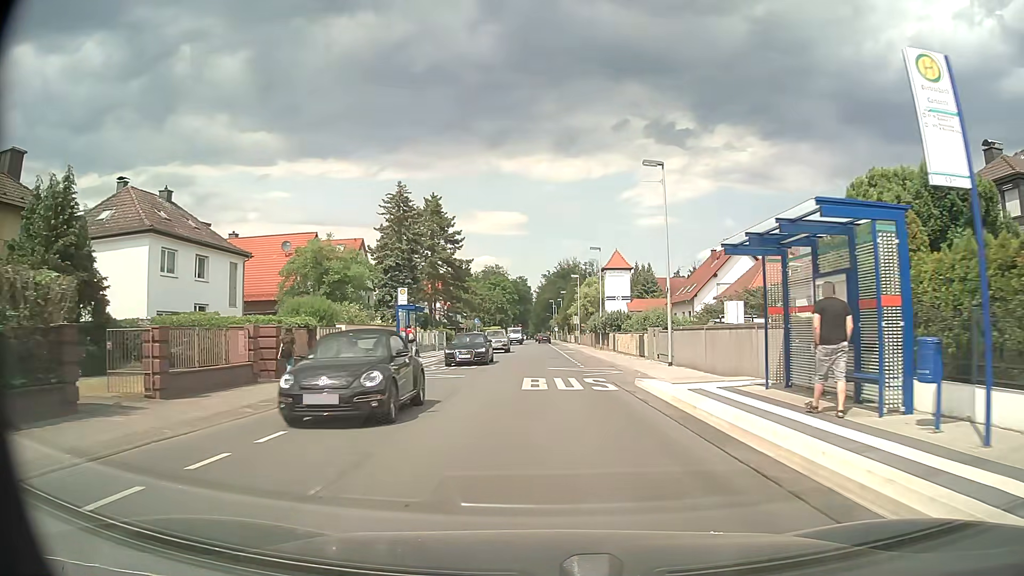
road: secondary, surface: asphalt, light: Day
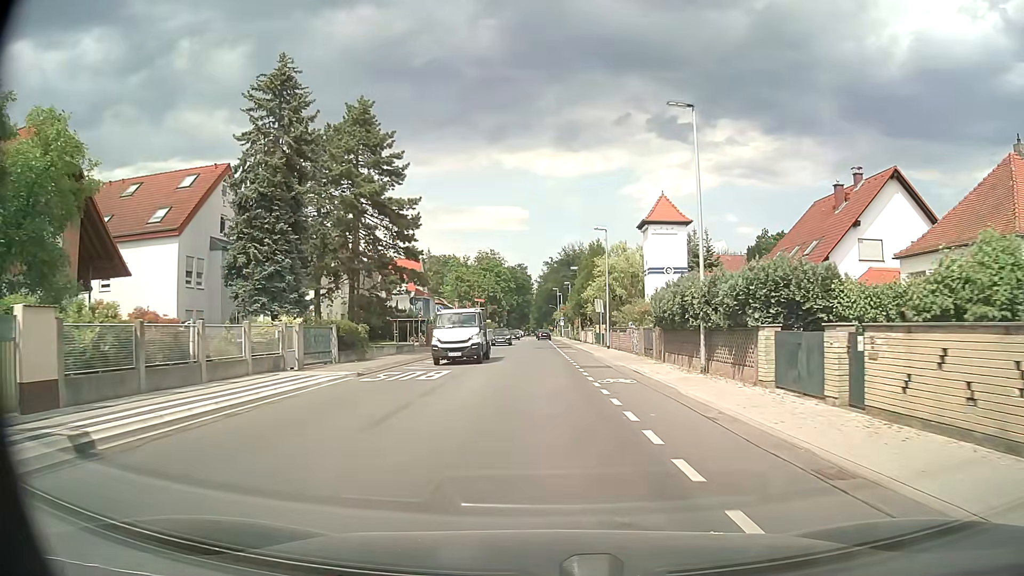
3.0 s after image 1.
(+0.1, +32.6) m; 0°
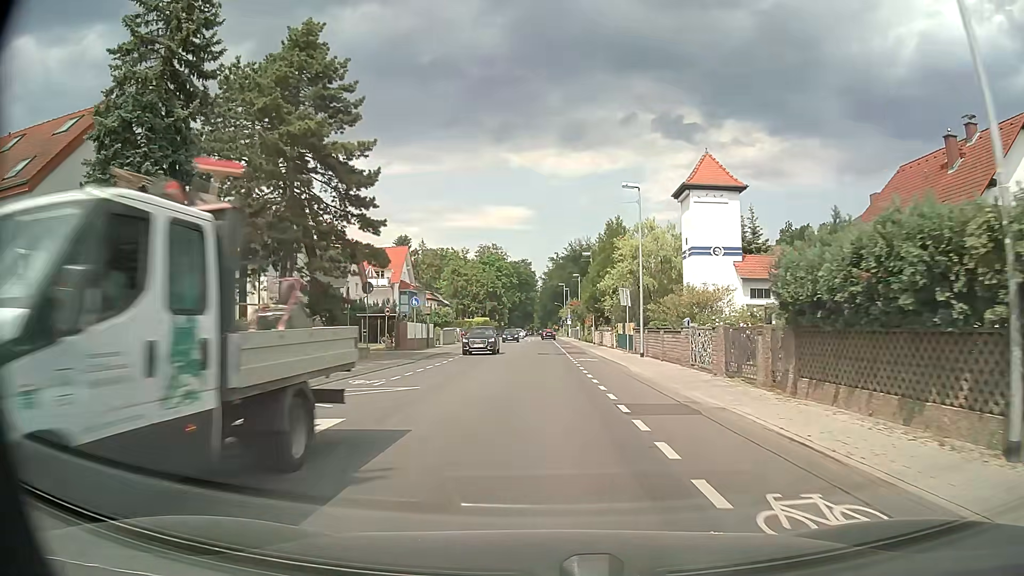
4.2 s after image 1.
(-0.1, +13.0) m; 0°
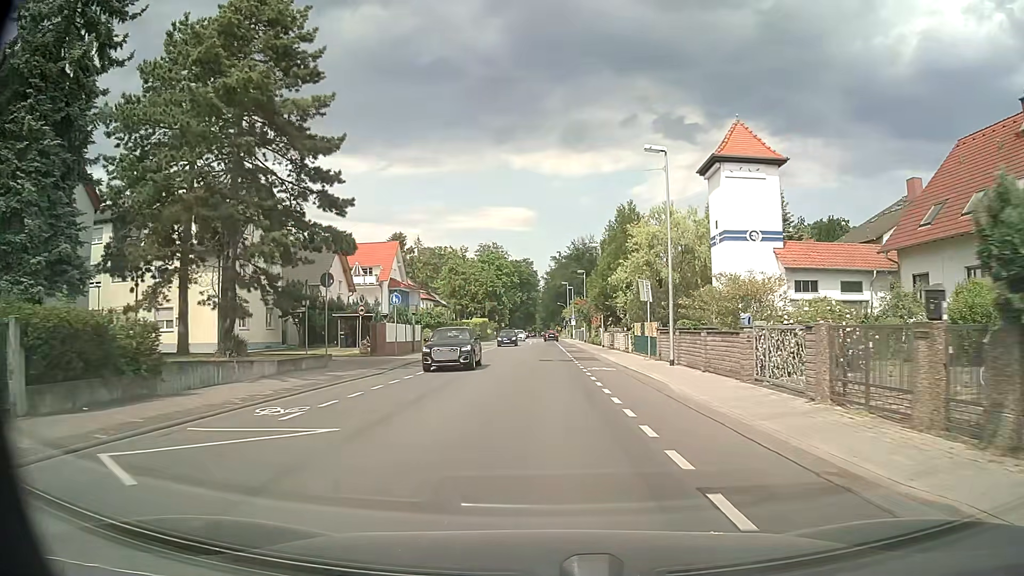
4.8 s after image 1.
(0.0, +6.5) m; 0°
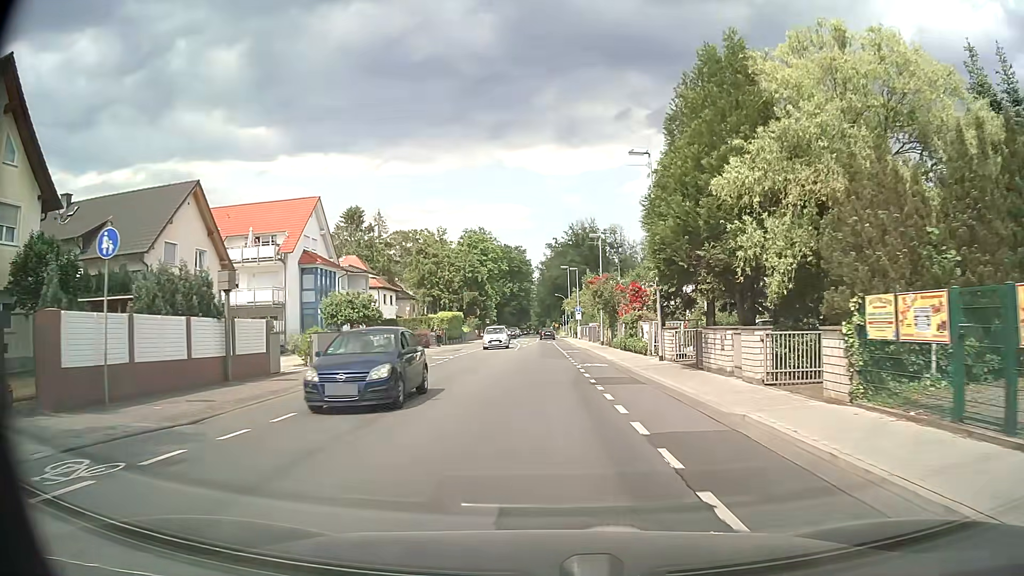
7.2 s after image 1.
(+0.1, +26.2) m; 0°
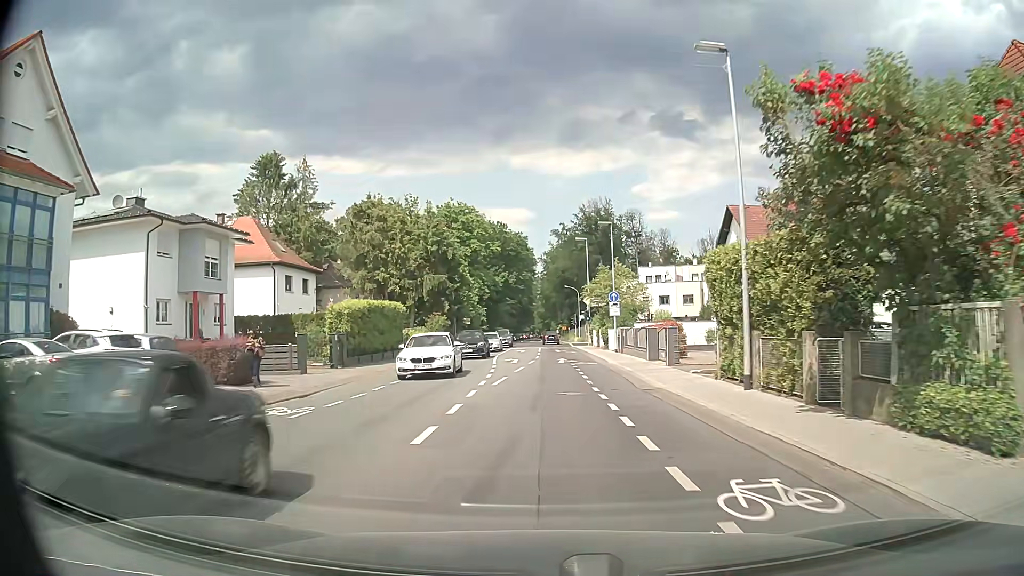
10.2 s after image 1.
(-0.3, +33.4) m; -1°
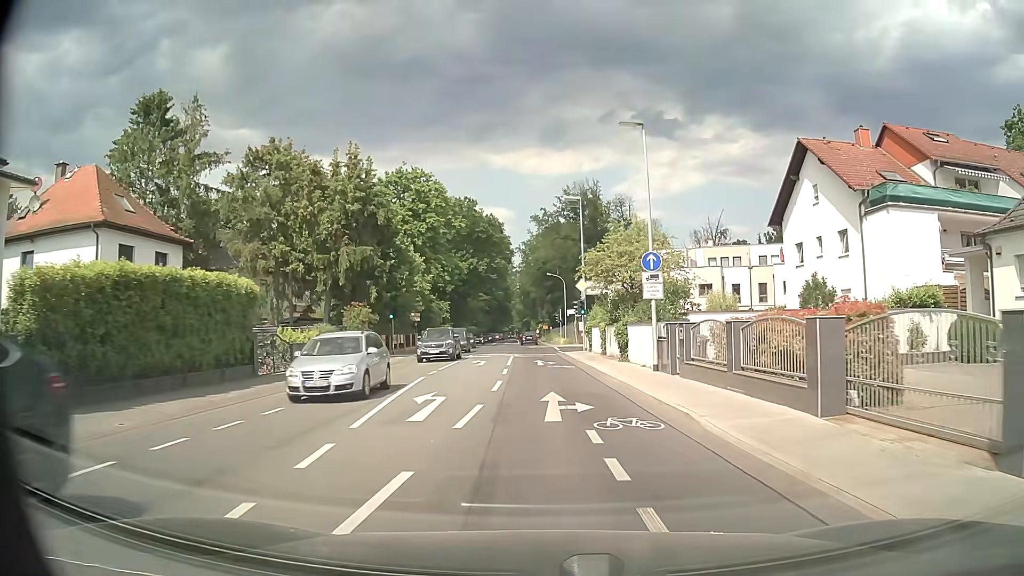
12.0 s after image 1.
(+0.3, +19.6) m; +1°
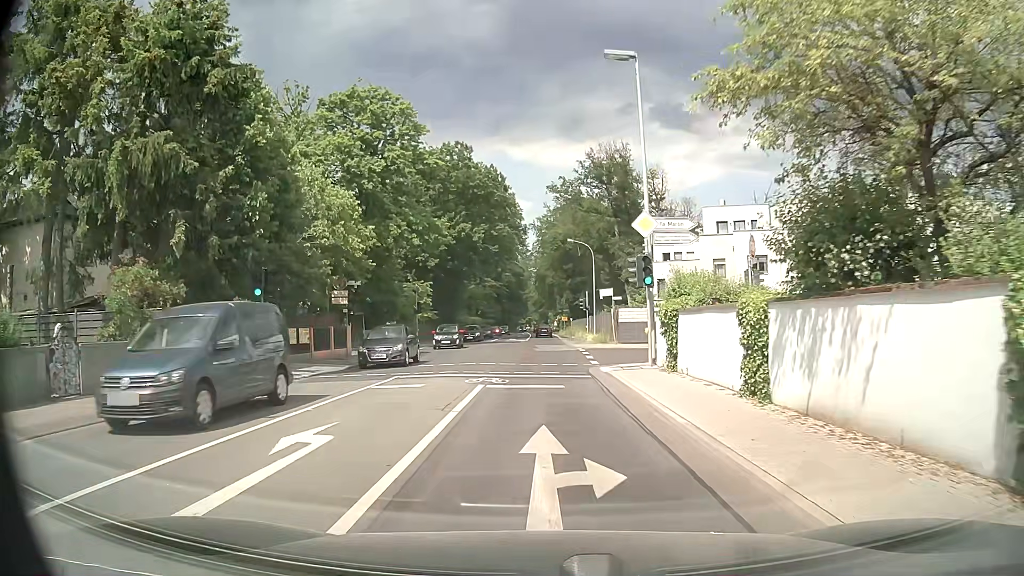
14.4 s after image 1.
(+0.2, +23.2) m; -1°
